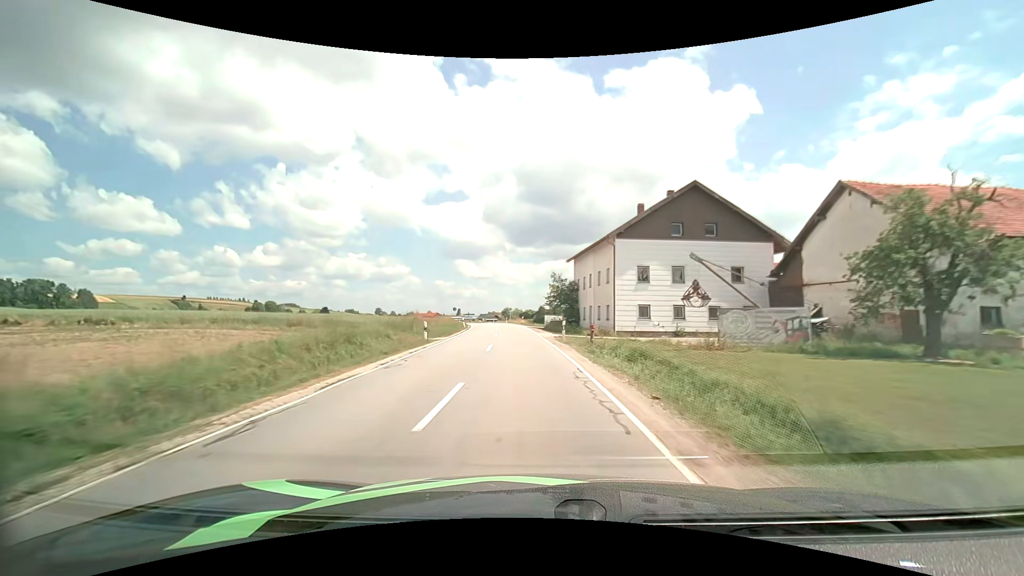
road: secondary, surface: asphalt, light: Day
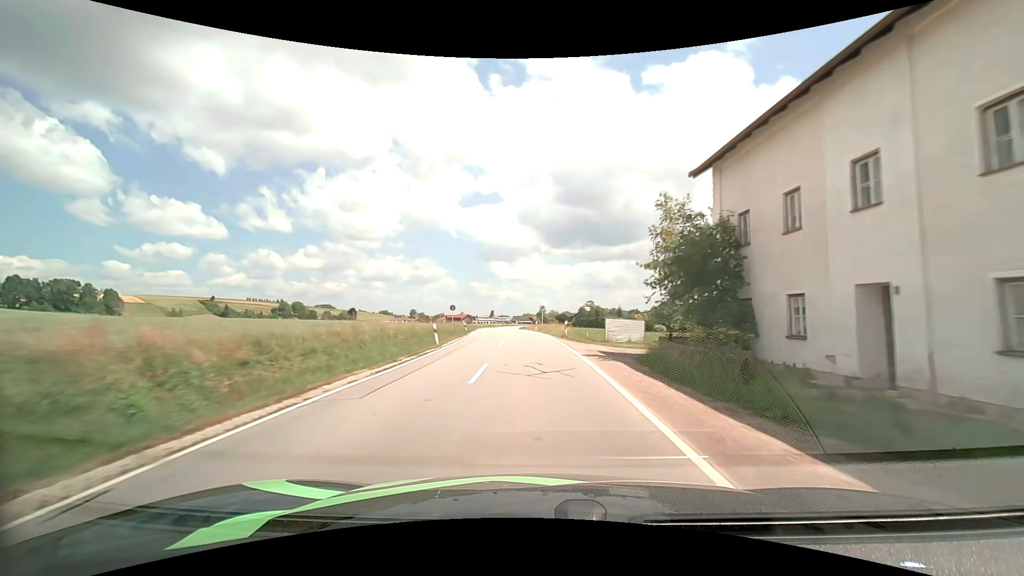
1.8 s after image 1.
(-1.4, +31.8) m; -4°
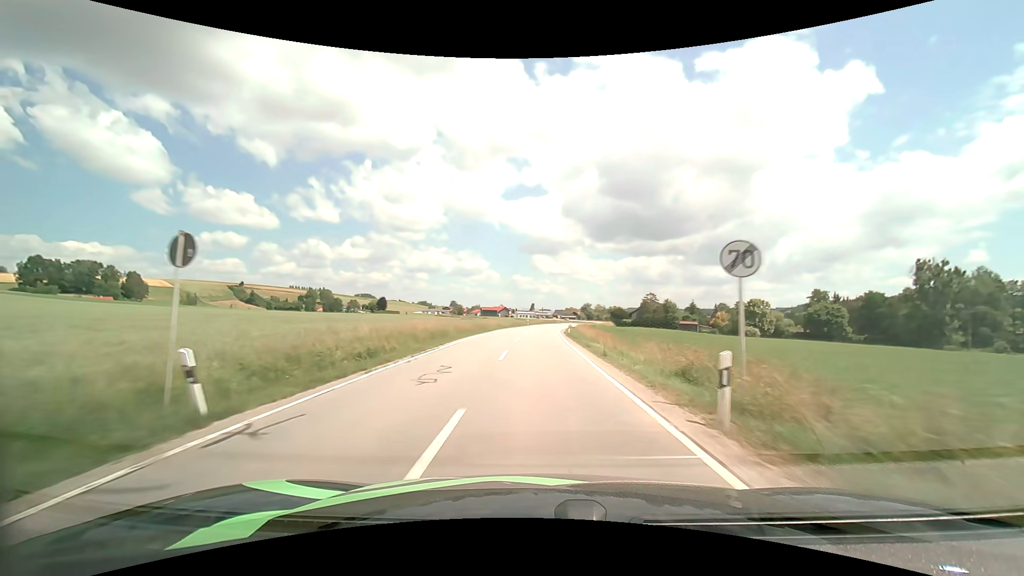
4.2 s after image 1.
(-1.9, +43.4) m; -5°
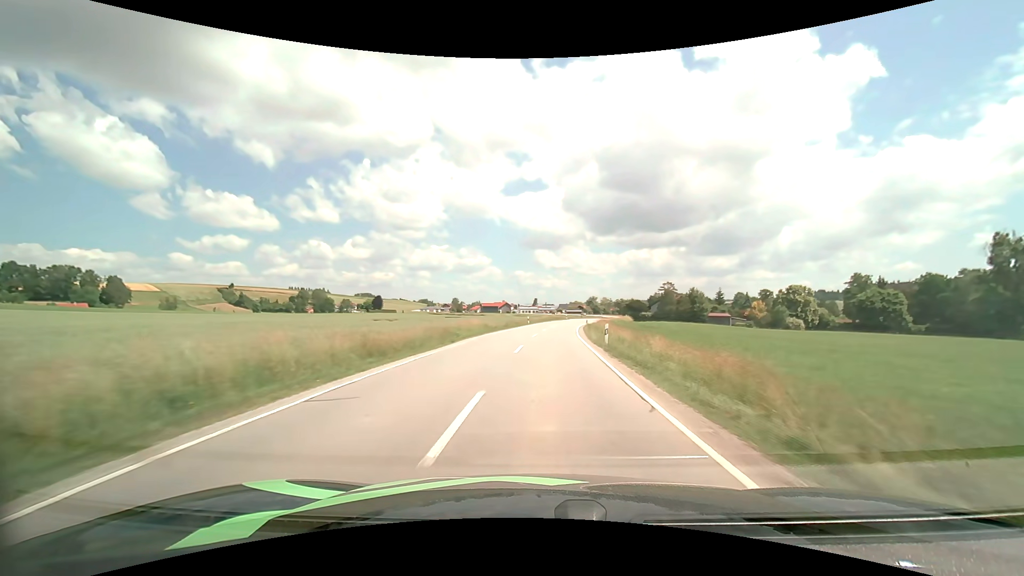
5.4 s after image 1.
(0.0, +22.0) m; 0°
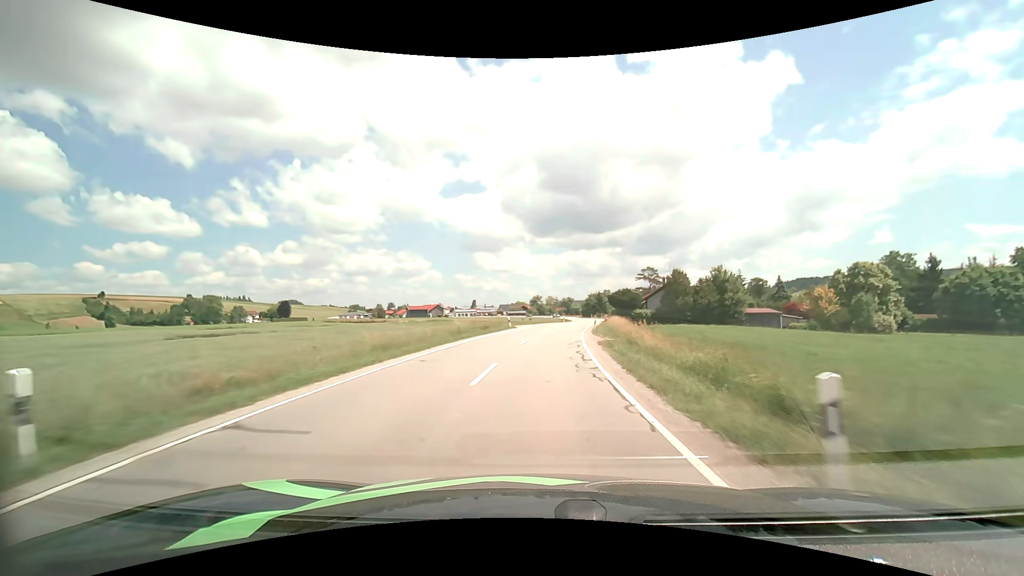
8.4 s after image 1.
(+2.7, +55.5) m; +6°
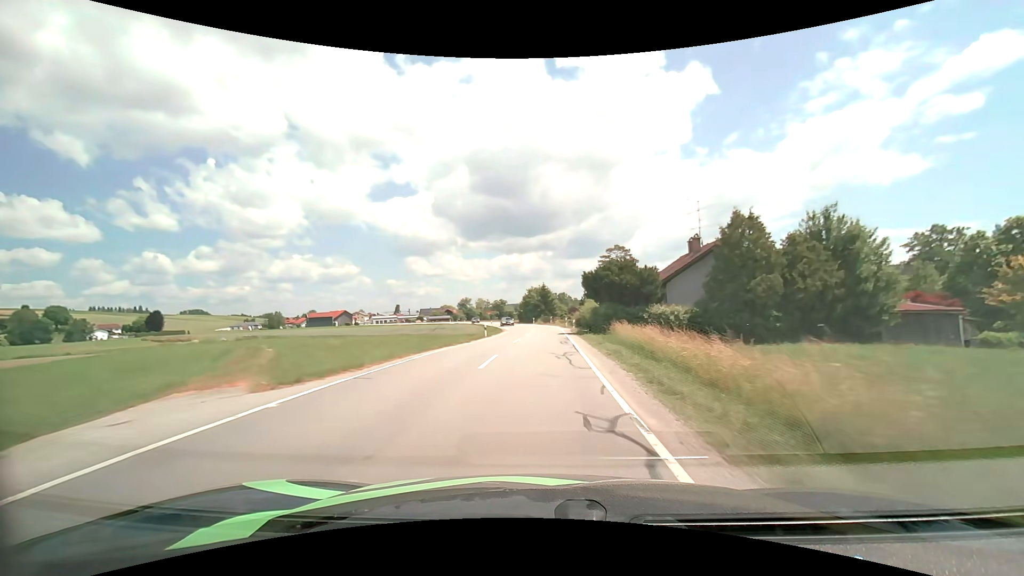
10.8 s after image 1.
(+3.1, +45.1) m; +8°
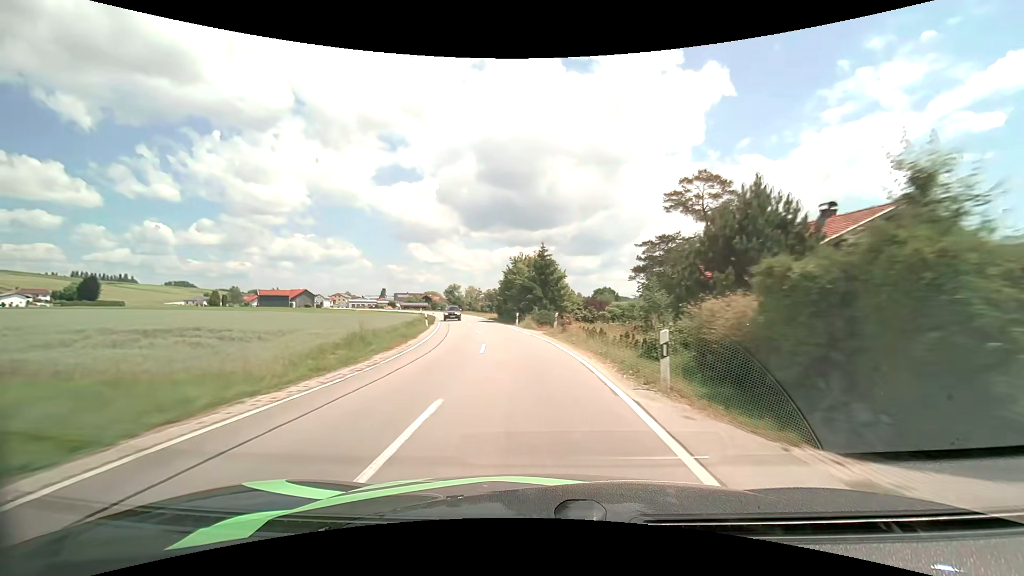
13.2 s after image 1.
(+0.7, +44.3) m; 0°
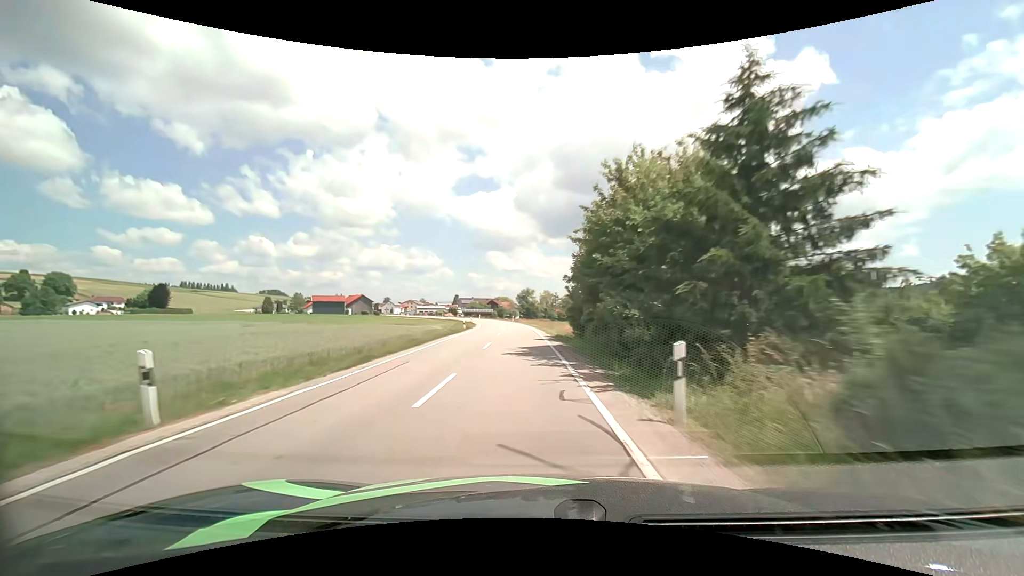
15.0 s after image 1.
(-2.2, +32.5) m; -9°
(0, +10) (-1, +20) (-1, +30) (-2, +40) (-2, +50) (-3, +60) (-4, +70) (-6, +80) (-8, +90) (-10, +99) m
